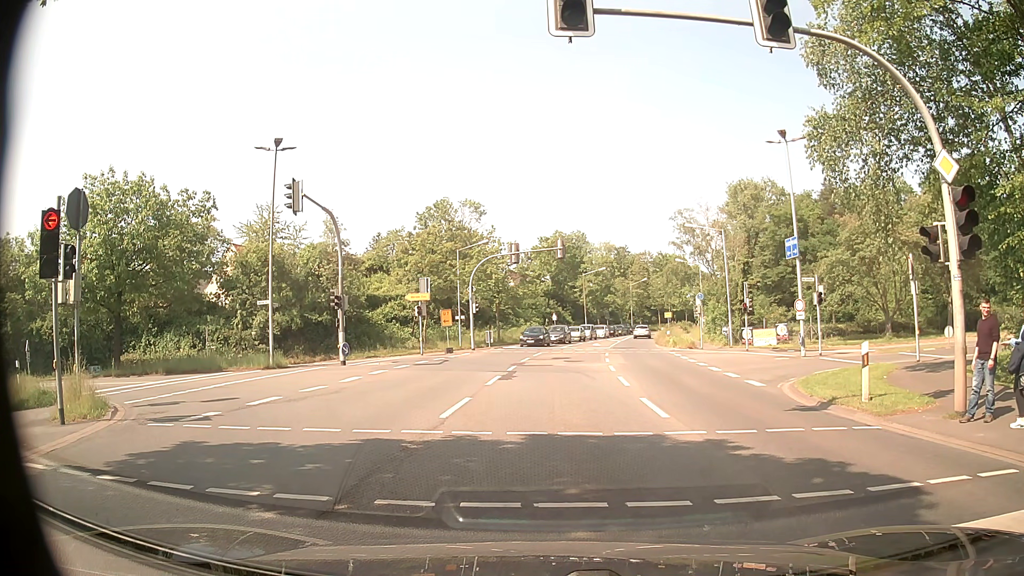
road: secondary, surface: asphalt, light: Day
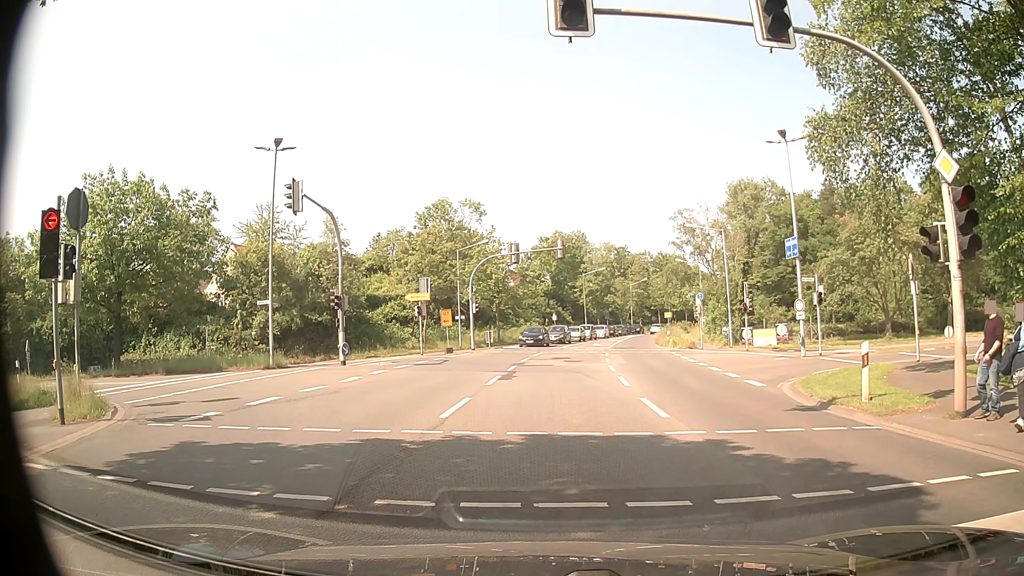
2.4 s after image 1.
(0.0, 0.0) m; 0°
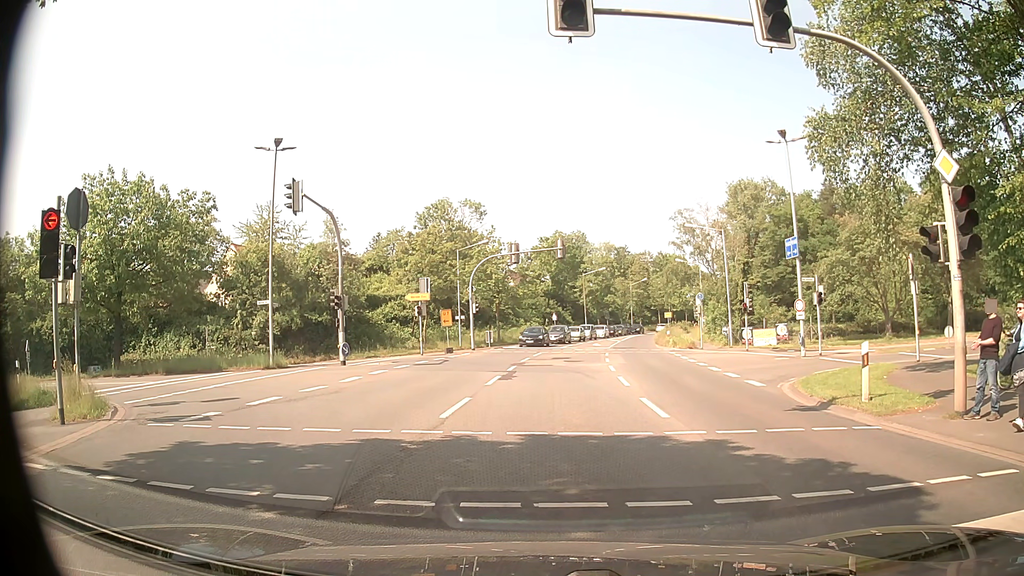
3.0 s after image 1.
(0.0, 0.0) m; 0°
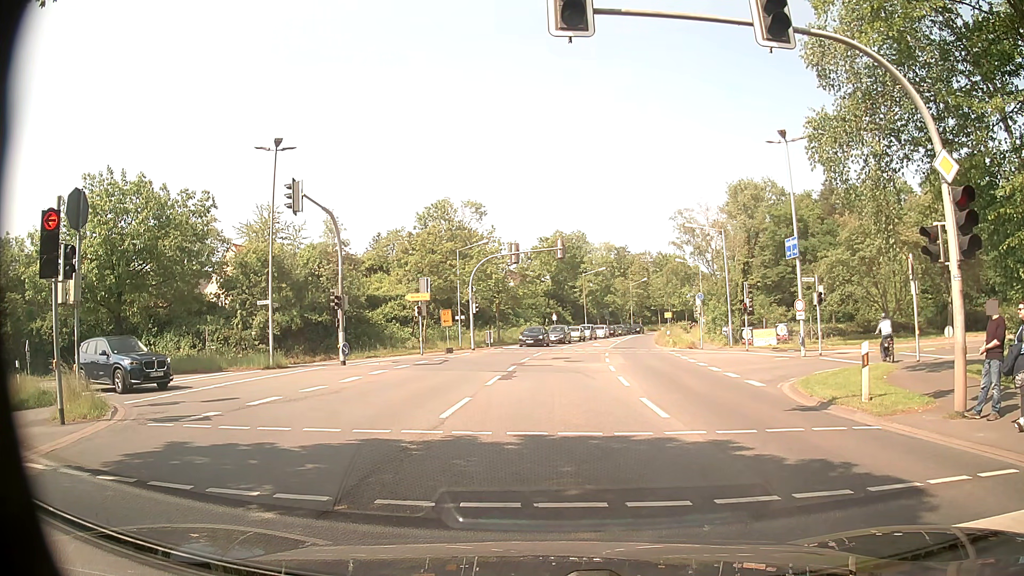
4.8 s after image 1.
(0.0, 0.0) m; 0°
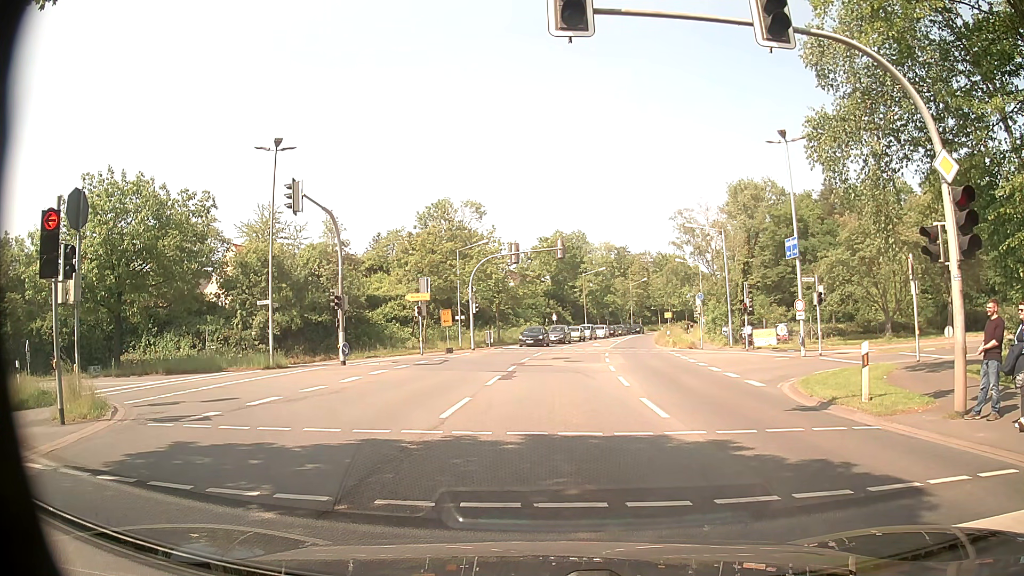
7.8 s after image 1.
(0.0, 0.0) m; 0°
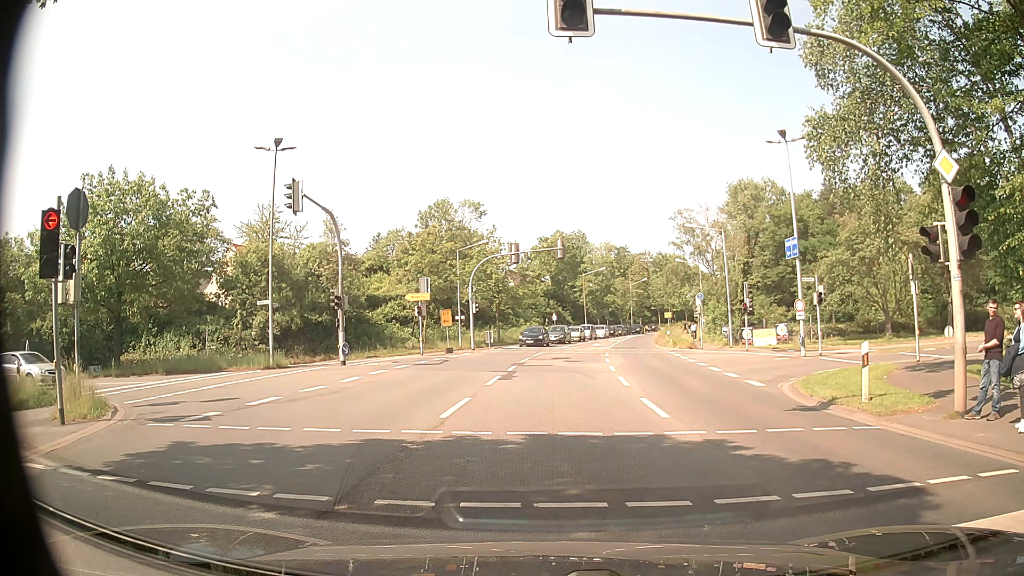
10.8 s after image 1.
(0.0, 0.0) m; 0°
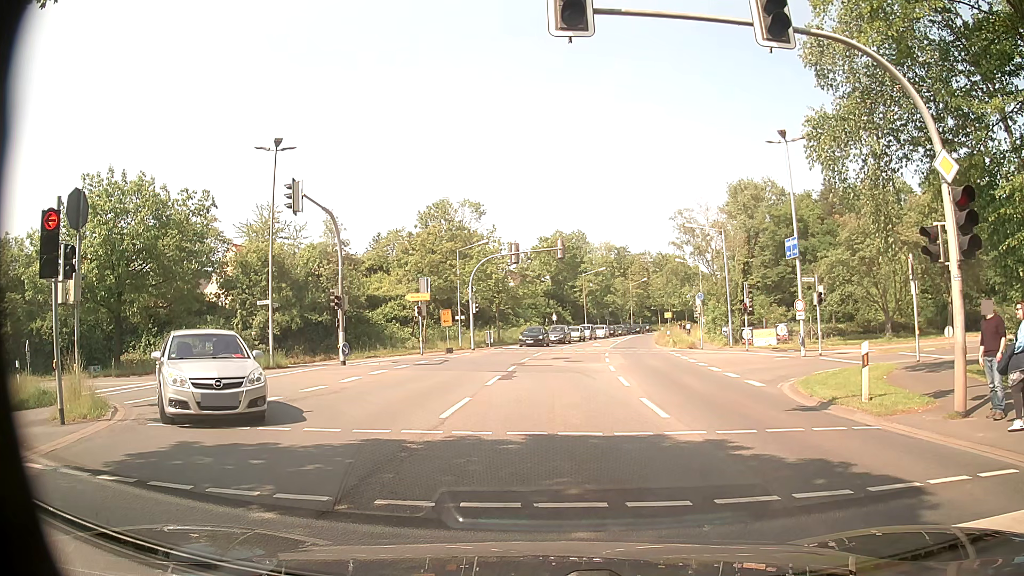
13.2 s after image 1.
(0.0, 0.0) m; 0°
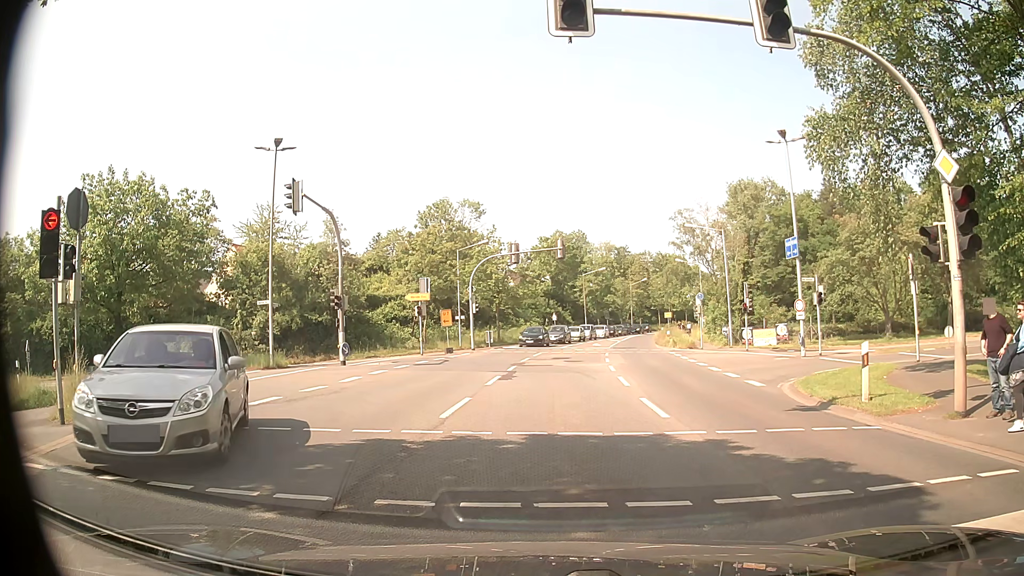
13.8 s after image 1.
(0.0, 0.0) m; 0°
